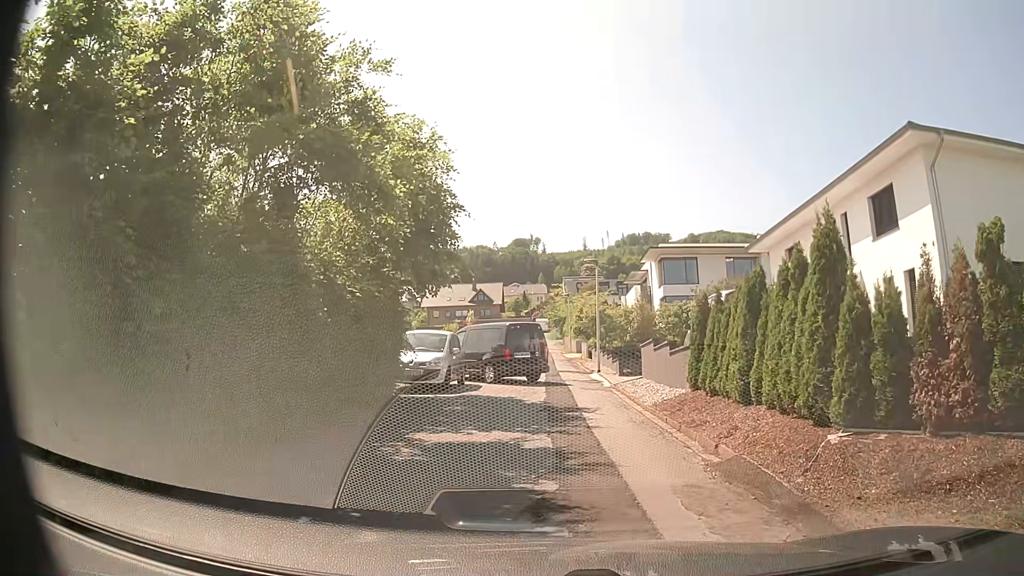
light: Day
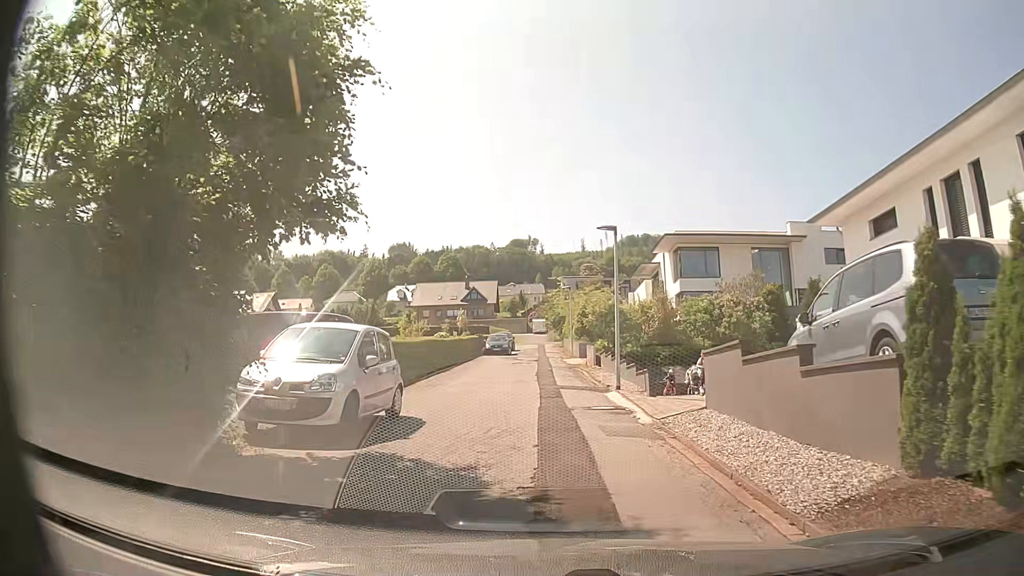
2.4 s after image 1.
(-0.1, +8.9) m; 0°
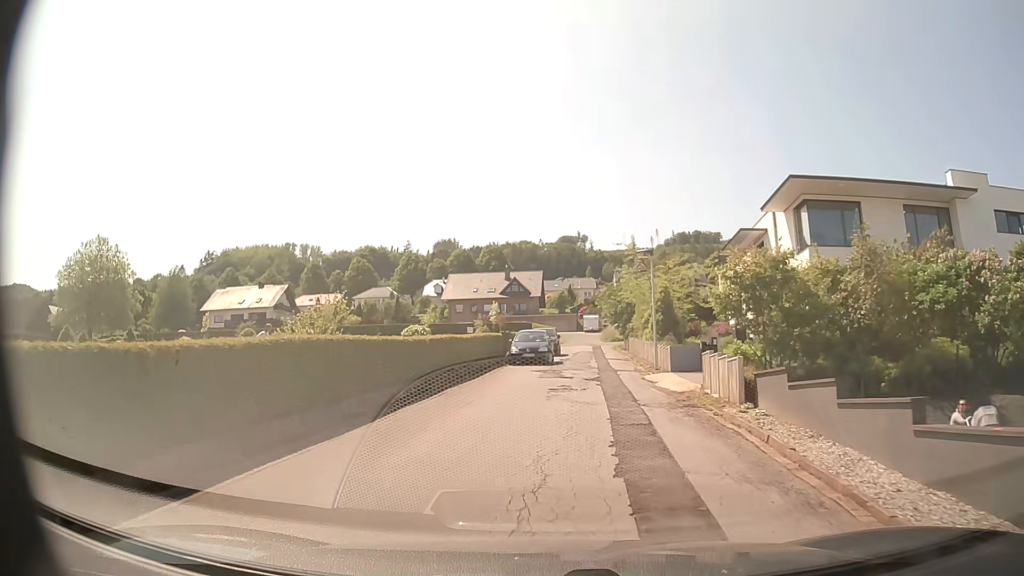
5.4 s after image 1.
(-0.5, +18.3) m; -6°
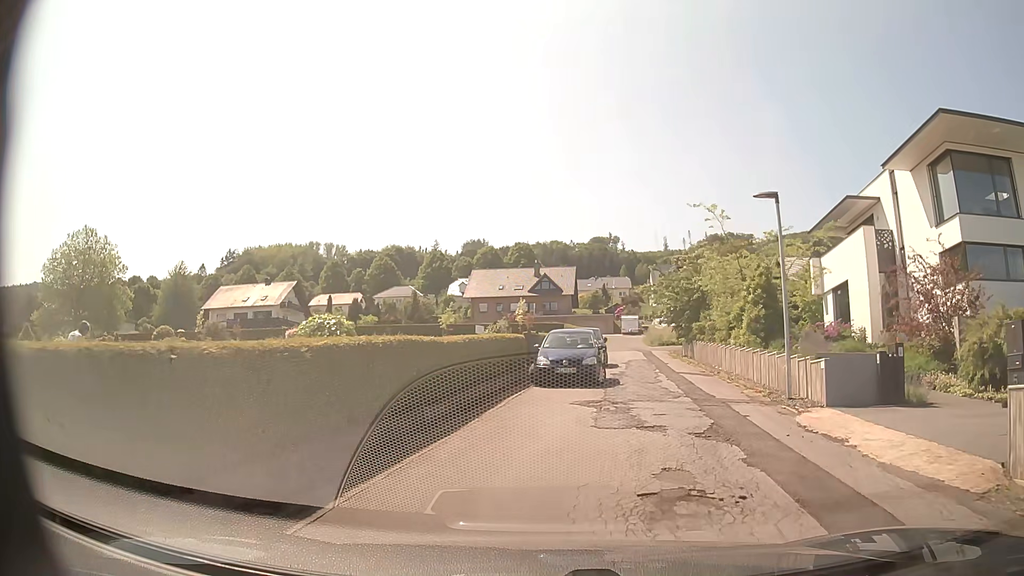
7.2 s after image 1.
(0.0, +10.8) m; -1°
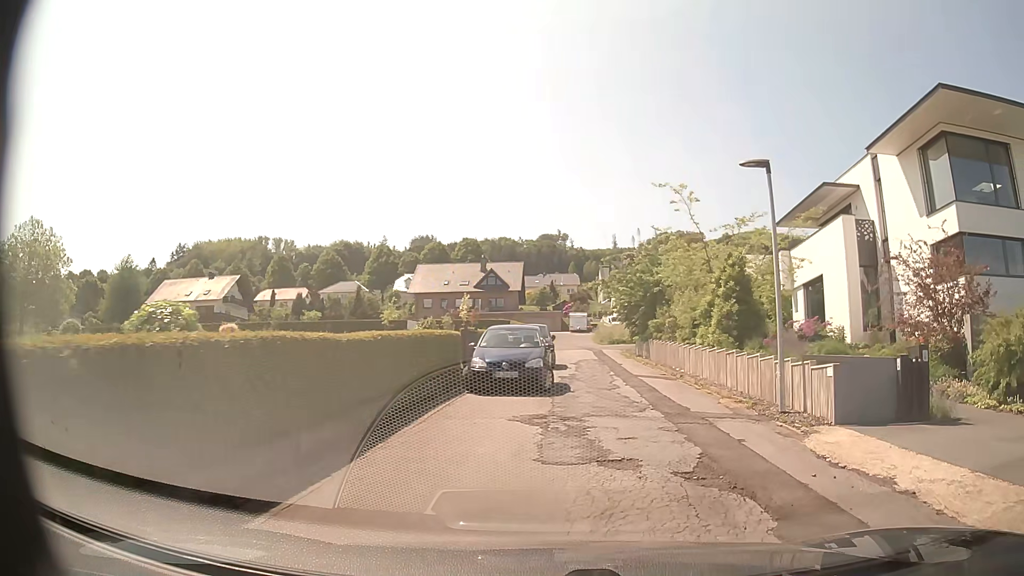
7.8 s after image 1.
(+0.1, +2.8) m; +4°
